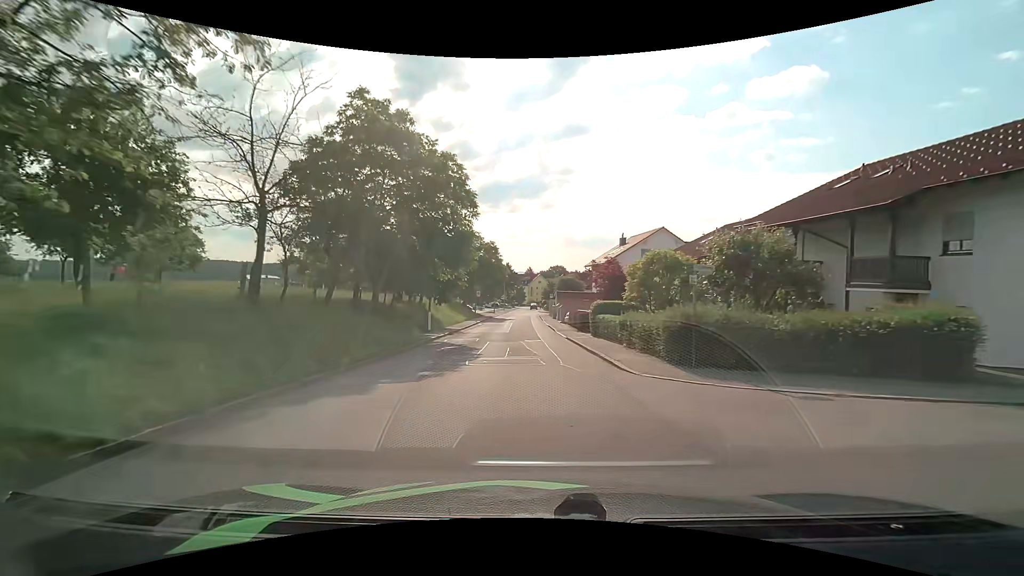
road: unclassified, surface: asphalt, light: Day
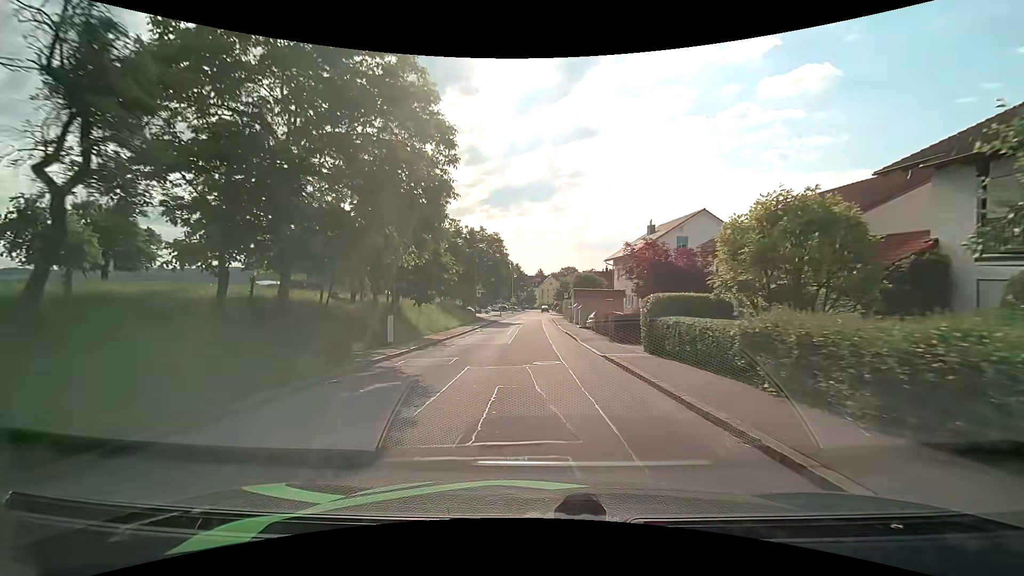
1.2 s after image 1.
(-0.2, +10.1) m; -2°
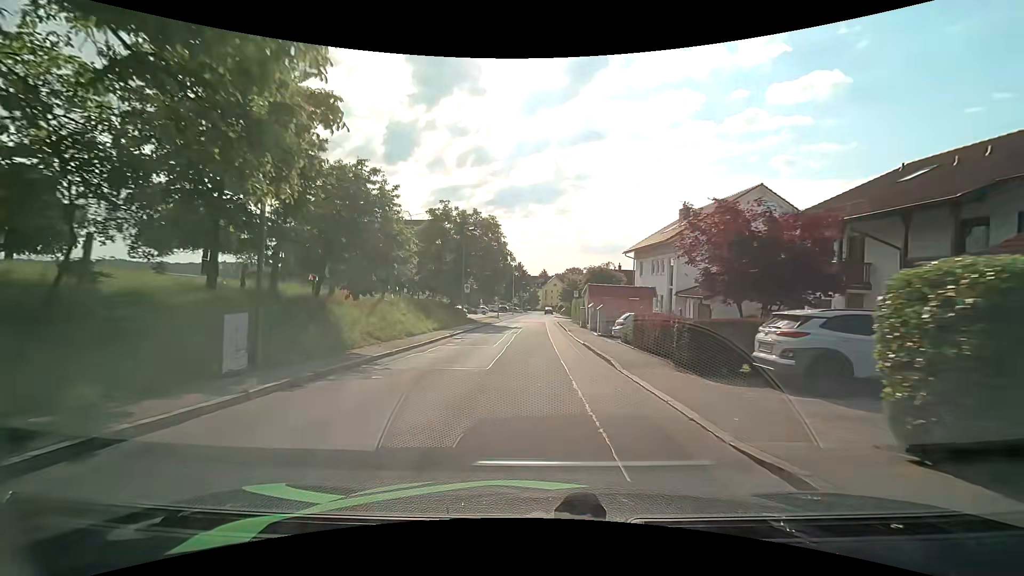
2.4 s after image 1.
(0.0, +10.5) m; -1°
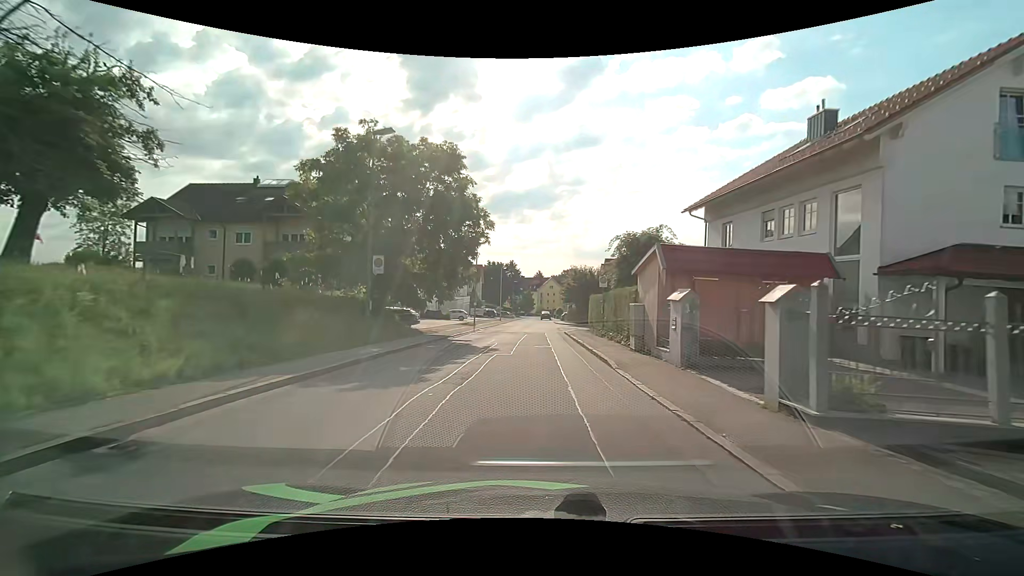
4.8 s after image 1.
(+0.2, +21.5) m; +2°
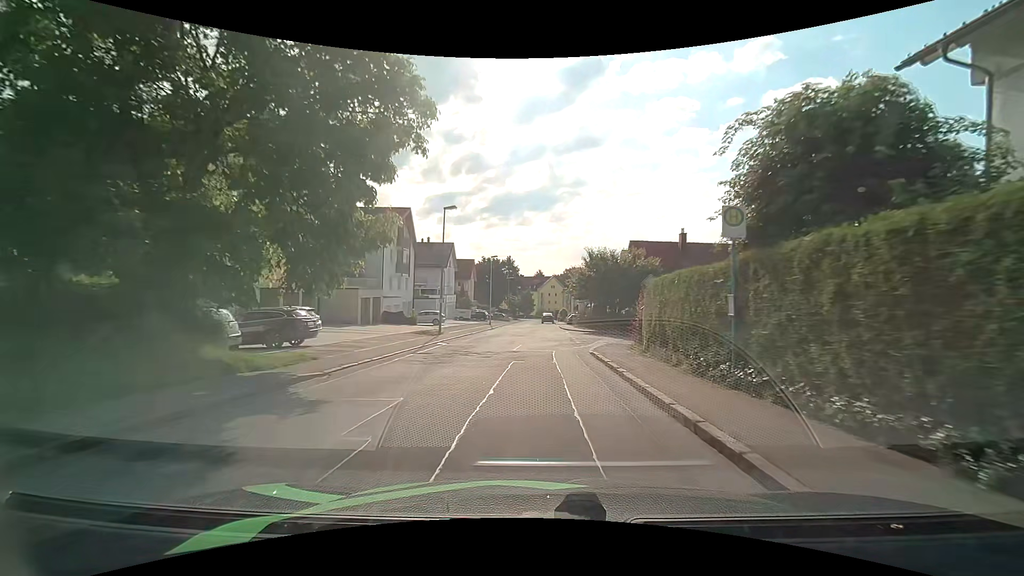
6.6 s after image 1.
(-0.1, +16.6) m; 0°
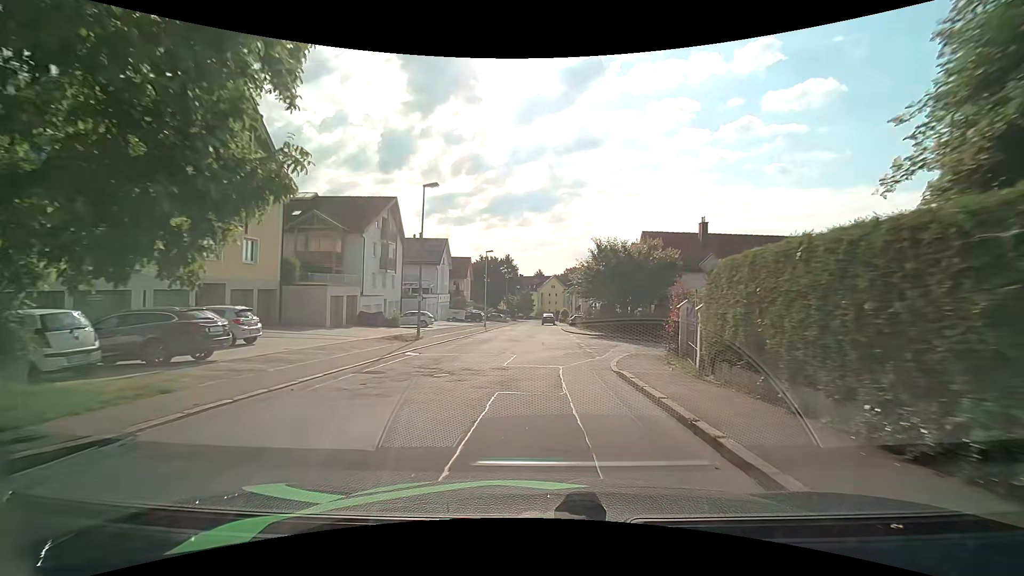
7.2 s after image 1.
(0.0, +5.5) m; 0°
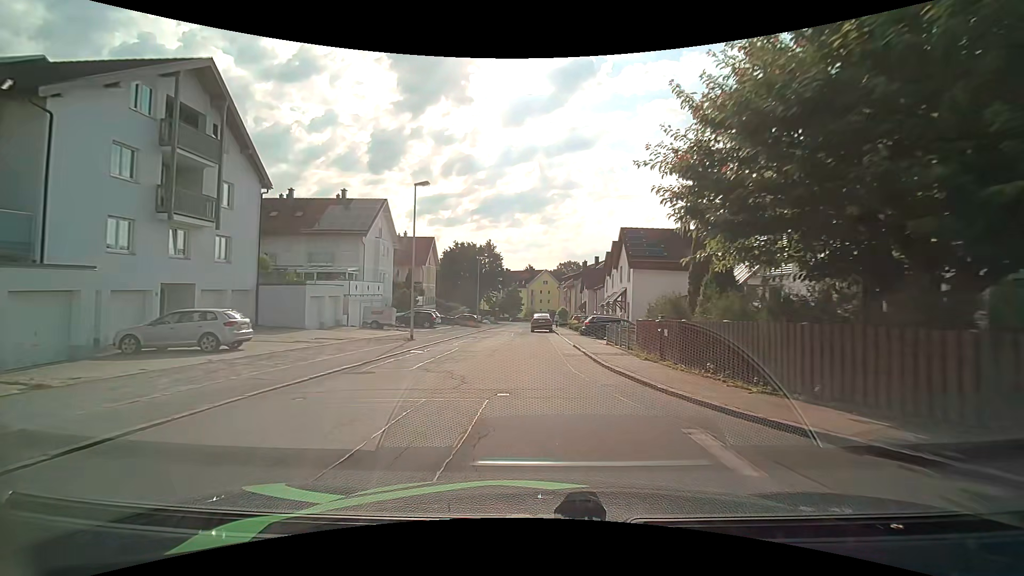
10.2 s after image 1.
(+0.2, +27.9) m; +1°
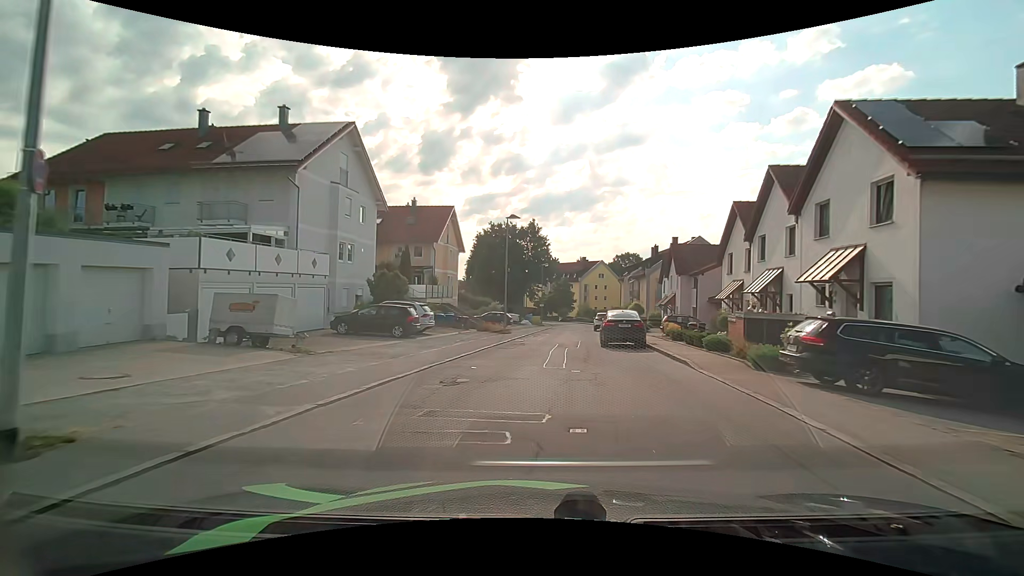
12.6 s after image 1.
(-1.0, +21.5) m; -5°
(0, +10) (0, +20) (+1, +30) (+2, +40) (+3, +50) (+4, +60) (+6, +70) (+5, +80) (+4, +89) (+1, +99) m
